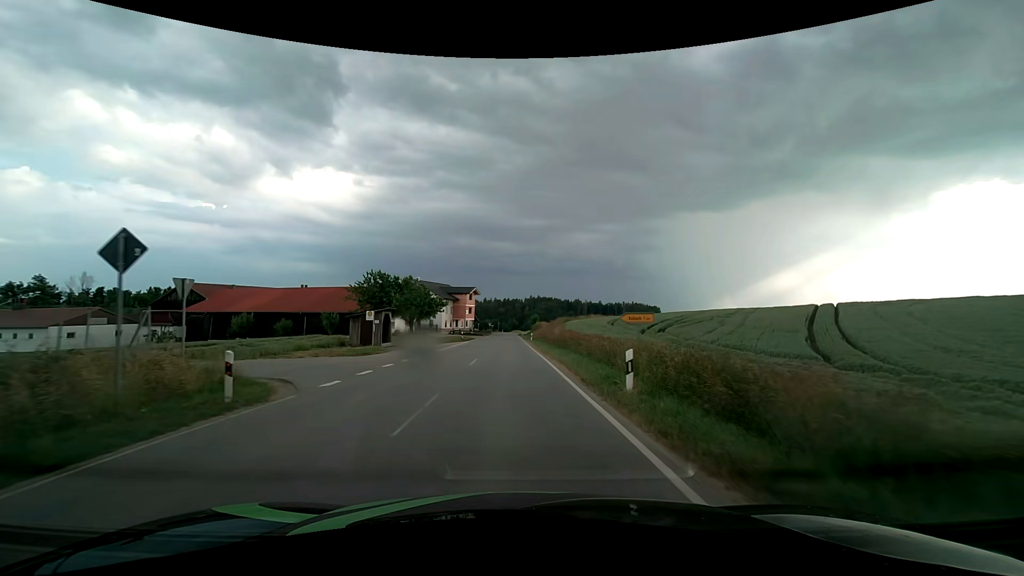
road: tertiary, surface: asphalt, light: Day
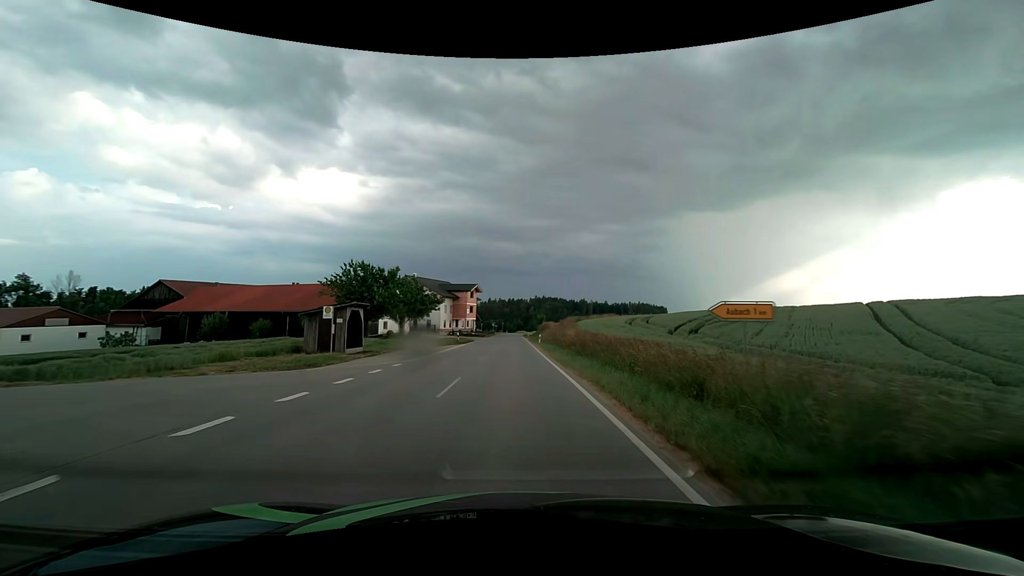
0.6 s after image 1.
(-0.1, +8.4) m; -1°
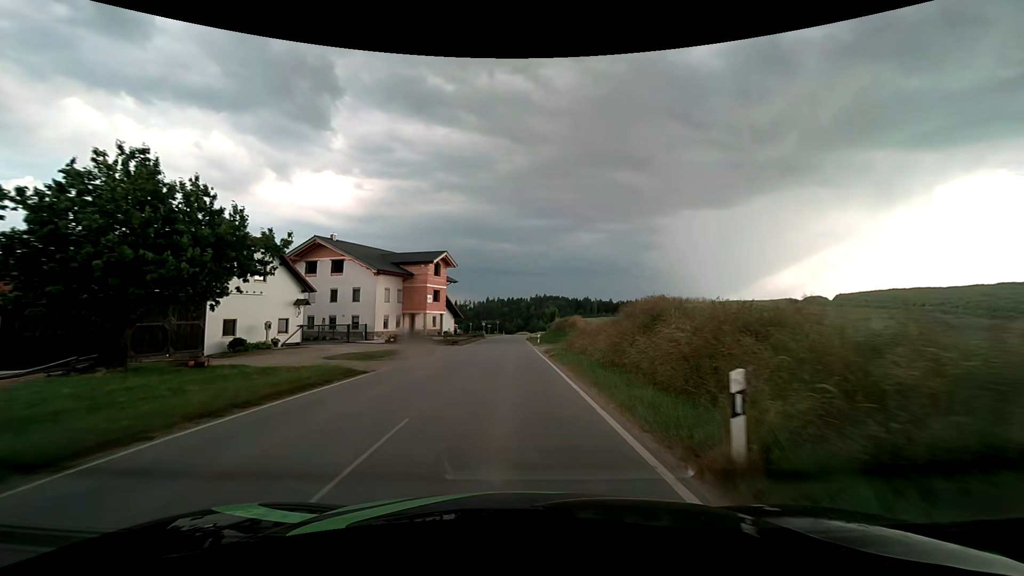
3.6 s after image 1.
(0.0, +42.2) m; 0°
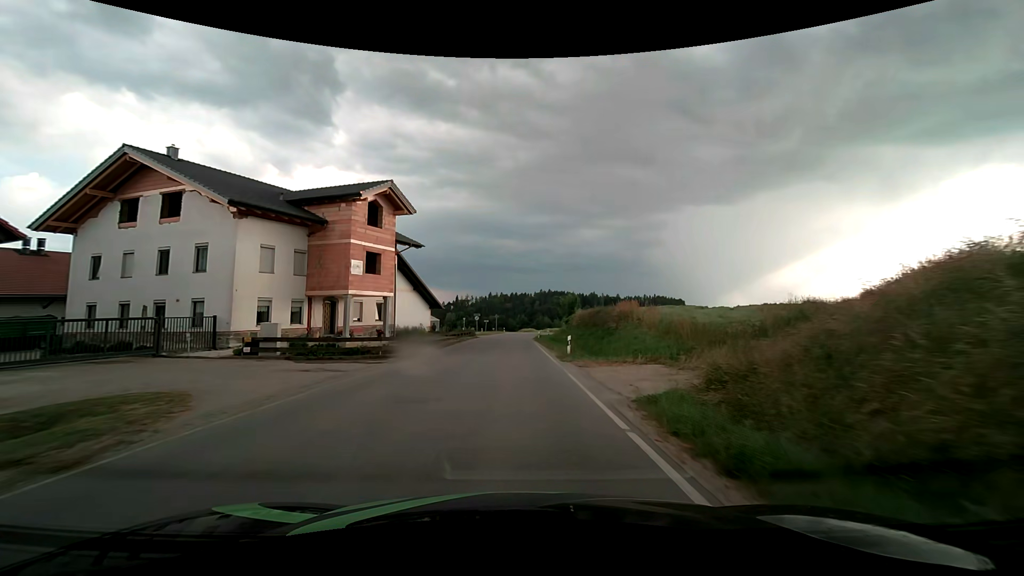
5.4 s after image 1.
(-0.1, +25.7) m; 0°
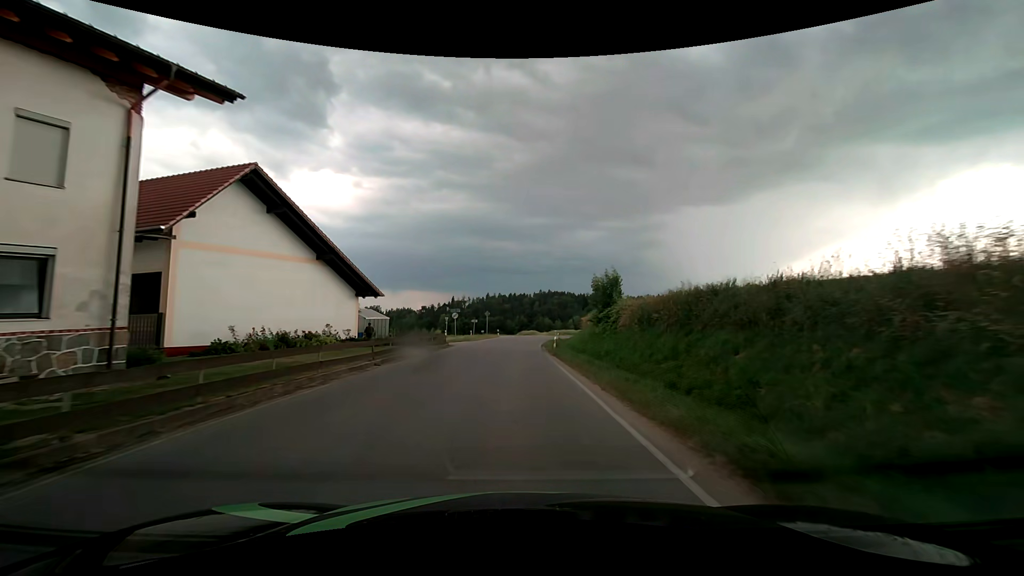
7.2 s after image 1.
(0.0, +25.8) m; 0°
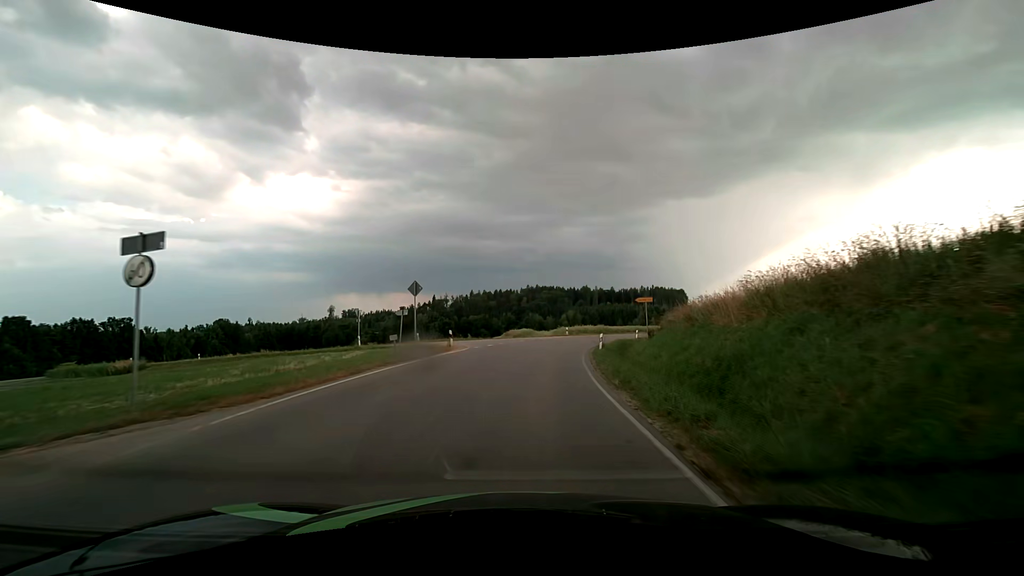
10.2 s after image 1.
(+0.3, +41.5) m; +1°
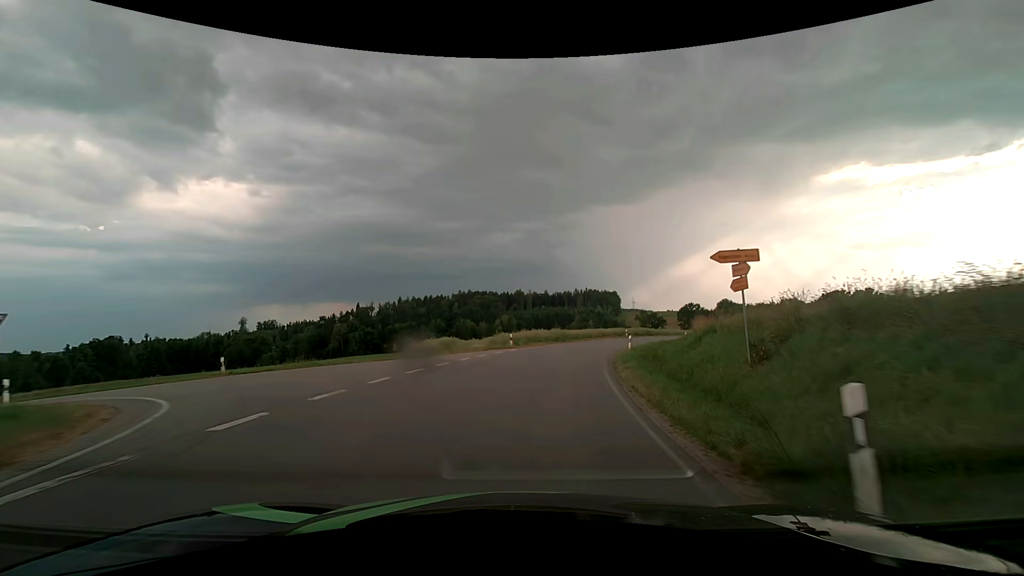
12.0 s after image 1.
(+1.2, +23.7) m; +7°
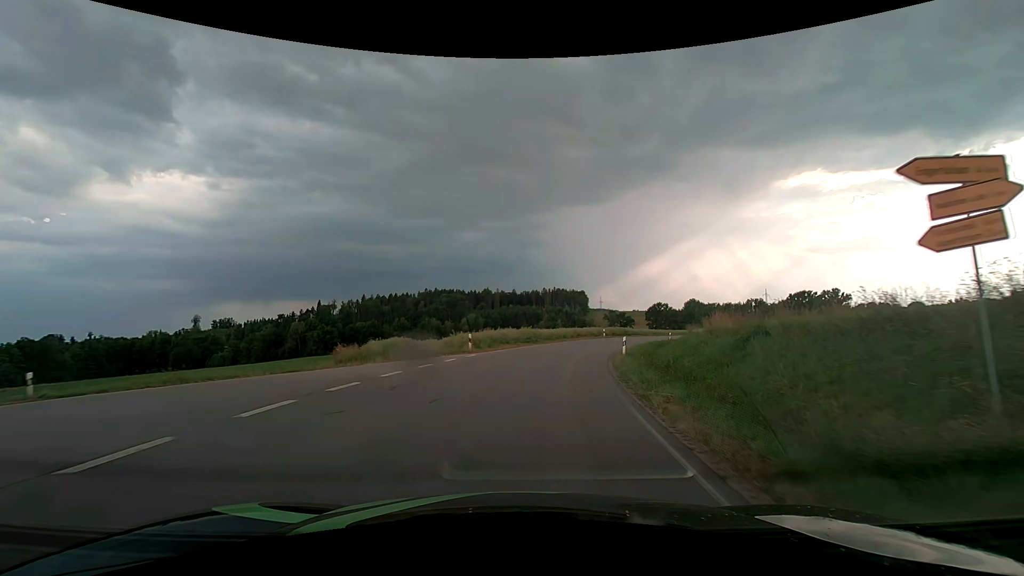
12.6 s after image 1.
(+0.2, +7.9) m; +3°
(0, +10) (+2, +20) (+4, +30) (+7, +39) (+11, +49) (+15, +58) (+20, +66) (+25, +75) (+31, +82) (+38, +90) m
